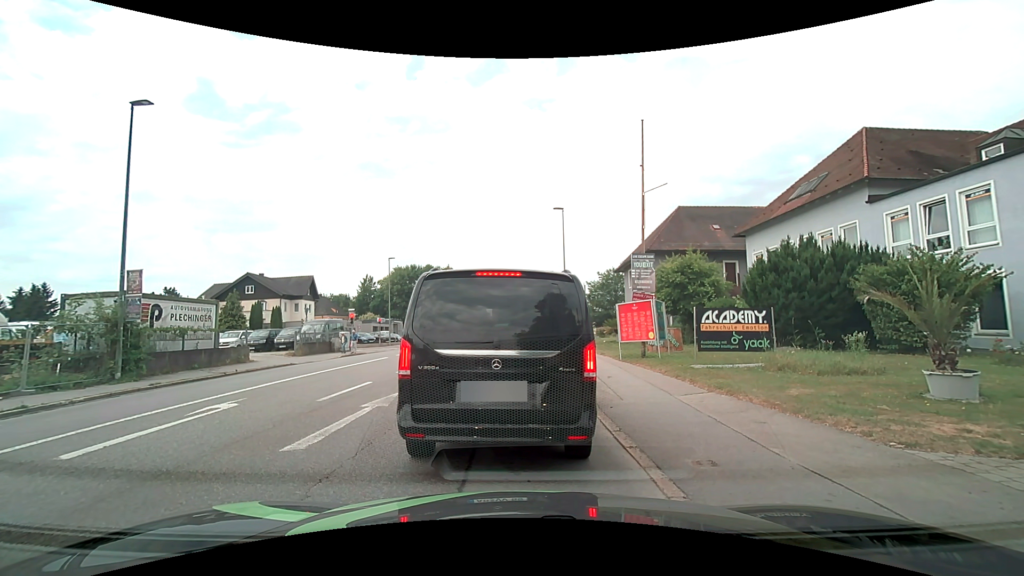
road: tertiary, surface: asphalt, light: Day
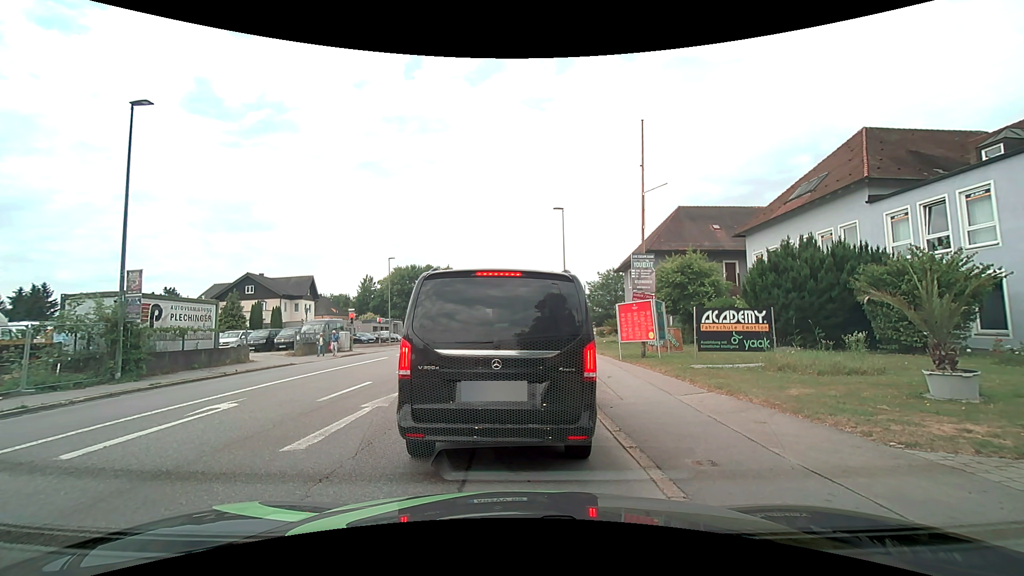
(0.0, 0.0) m; 0°
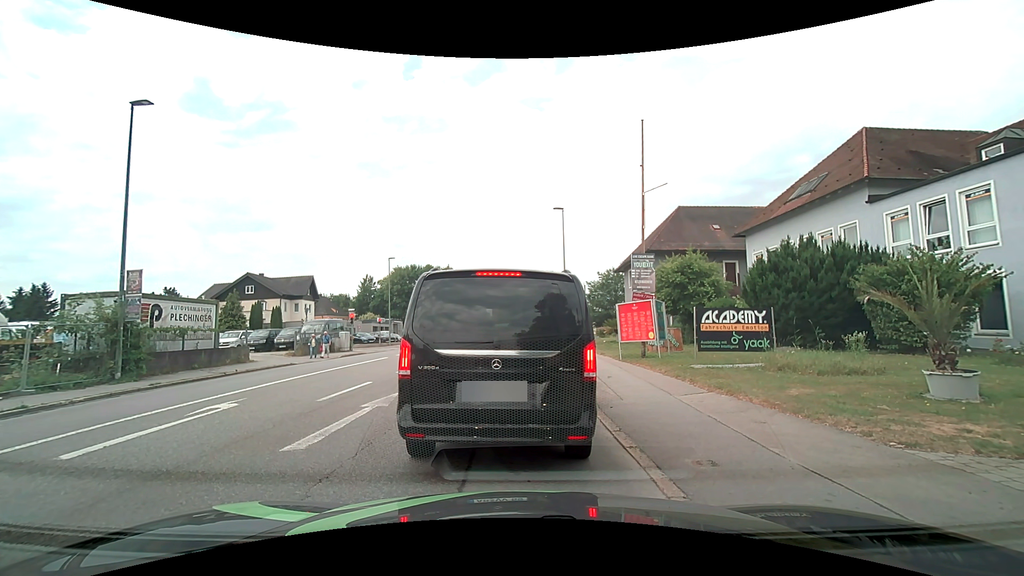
(0.0, 0.0) m; 0°
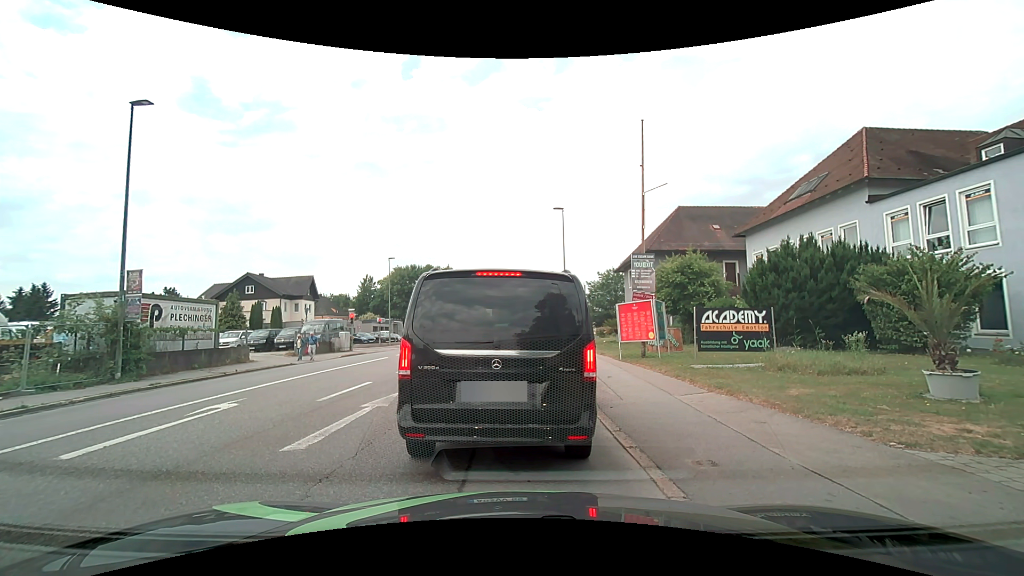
(0.0, 0.0) m; 0°
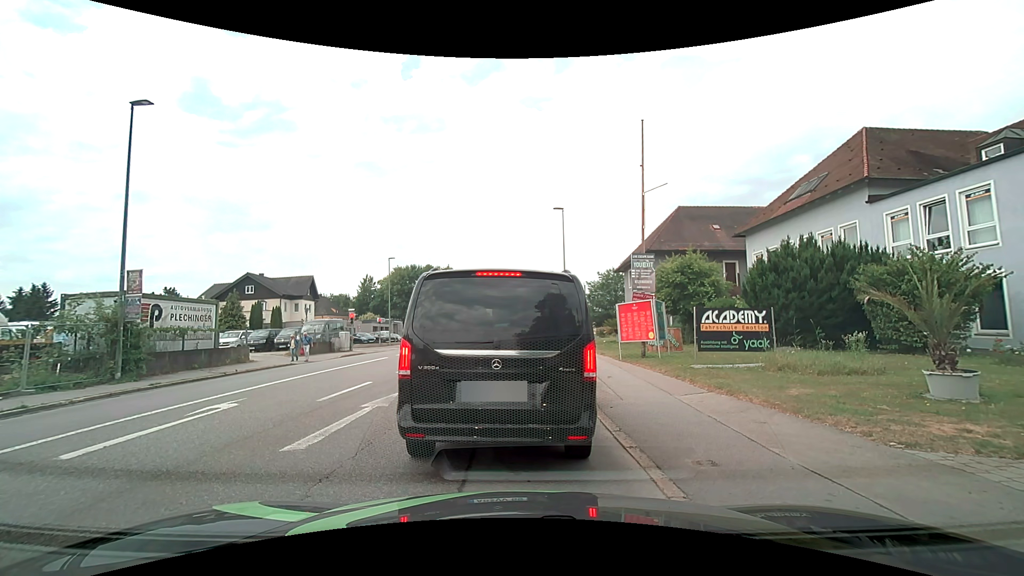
(0.0, 0.0) m; 0°
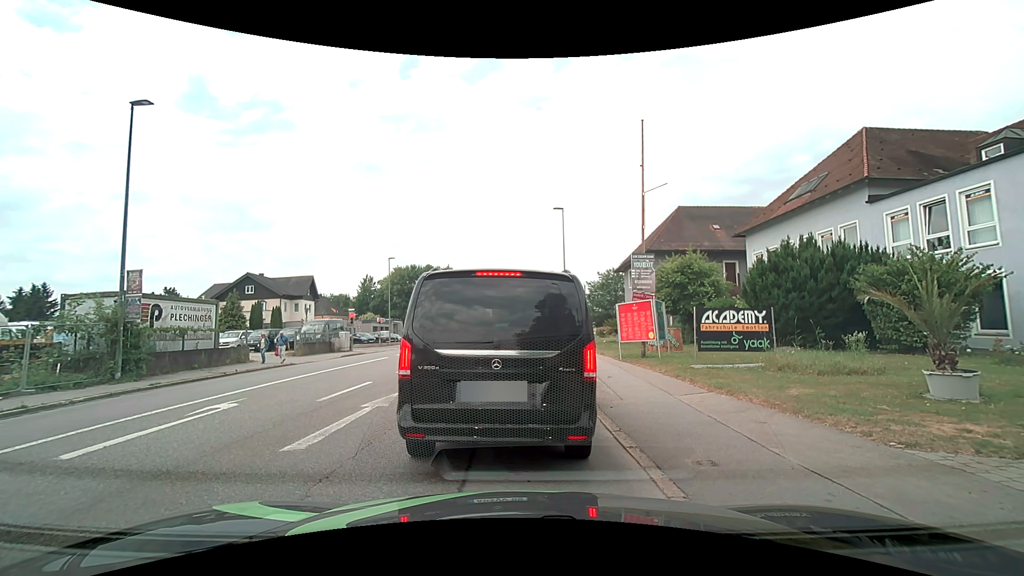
(0.0, 0.0) m; 0°
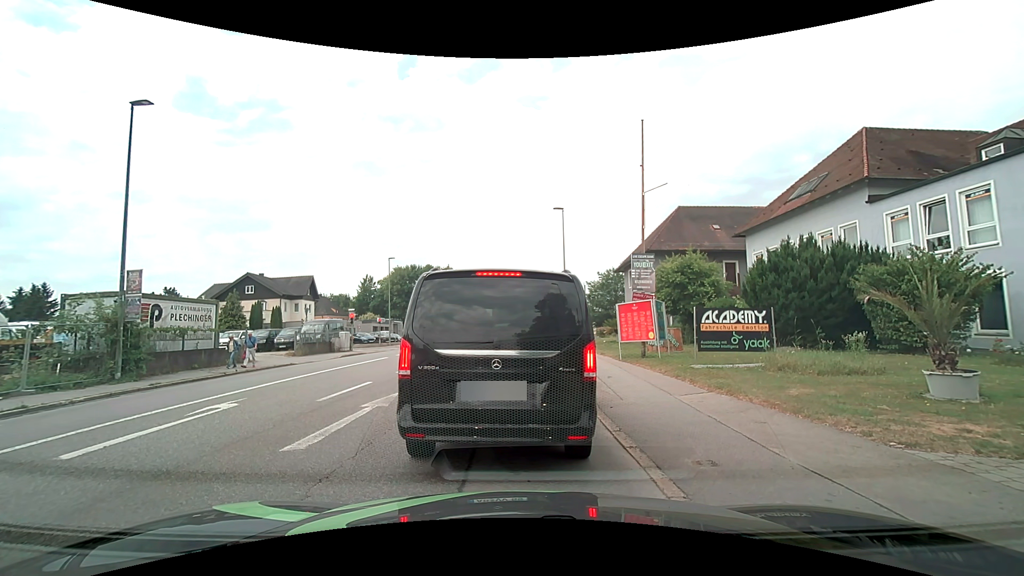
(0.0, 0.0) m; 0°
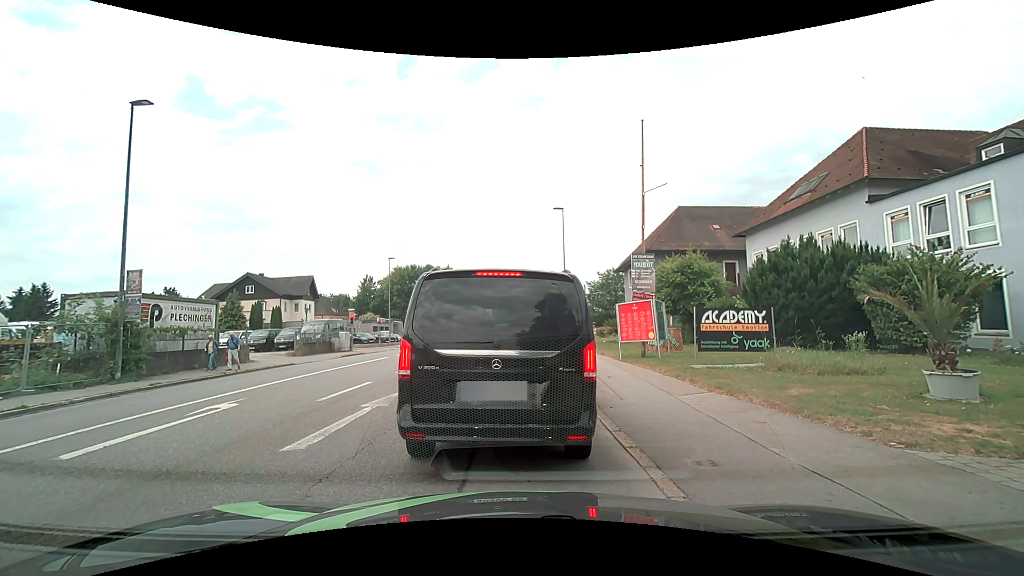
(0.0, 0.0) m; 0°
